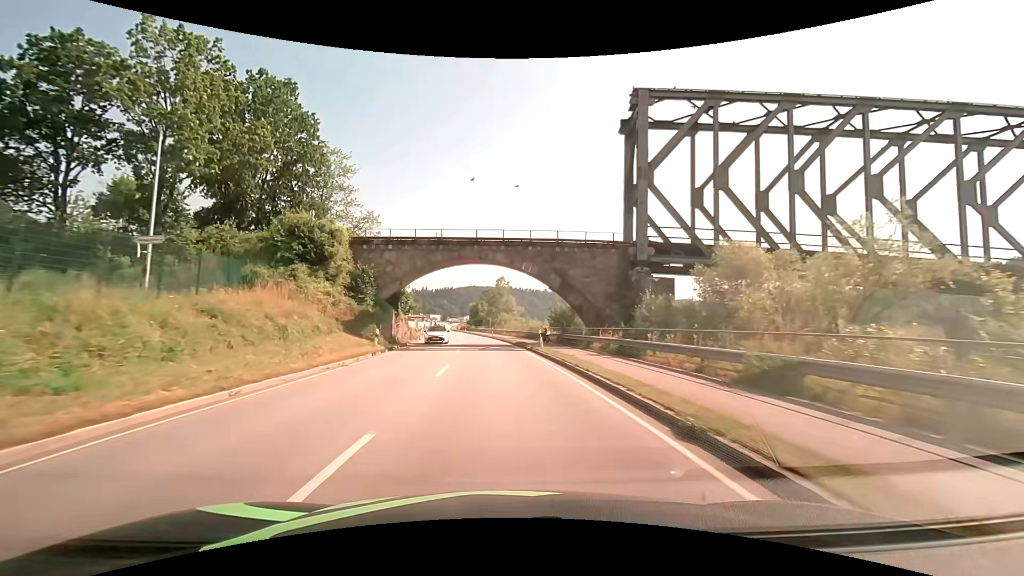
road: primary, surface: asphalt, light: Day
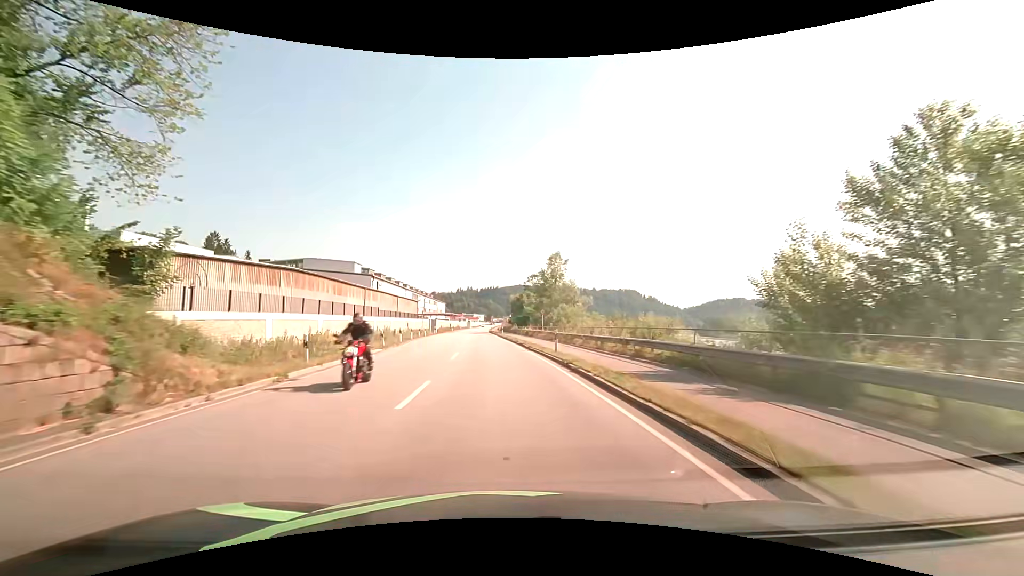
(-1.7, +39.0) m; -6°
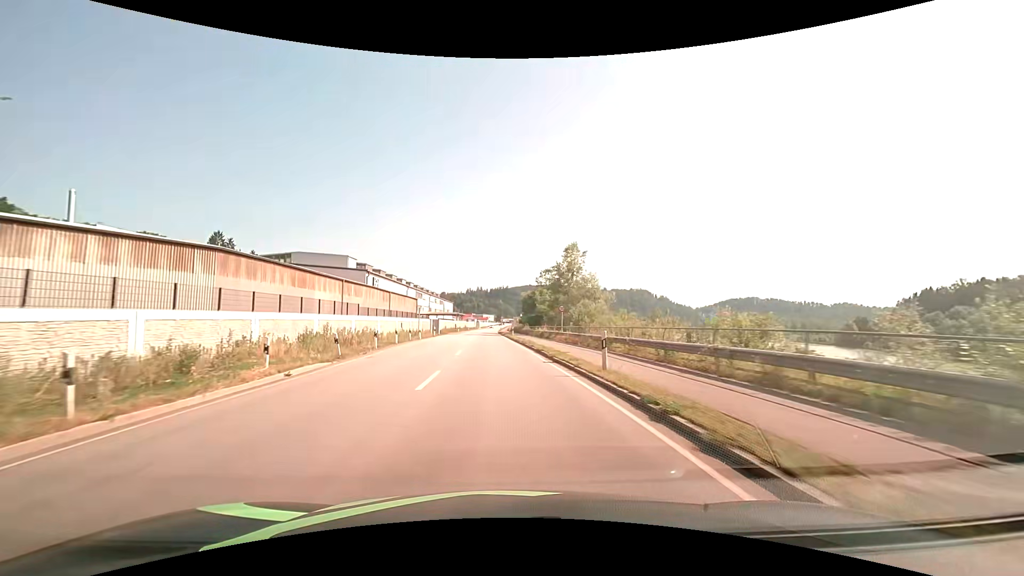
(0.0, +9.1) m; -1°
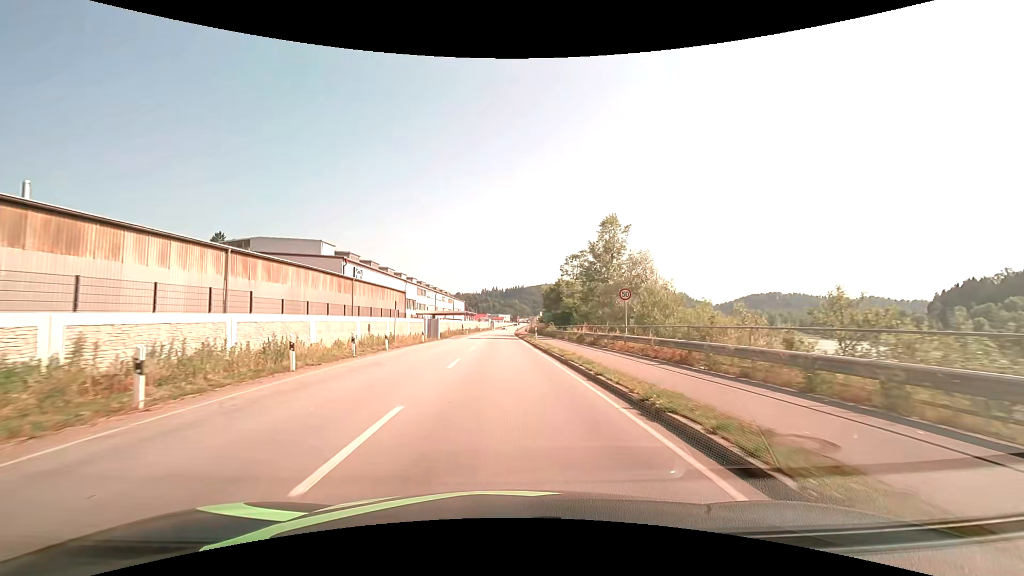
(-0.3, +17.4) m; -2°
